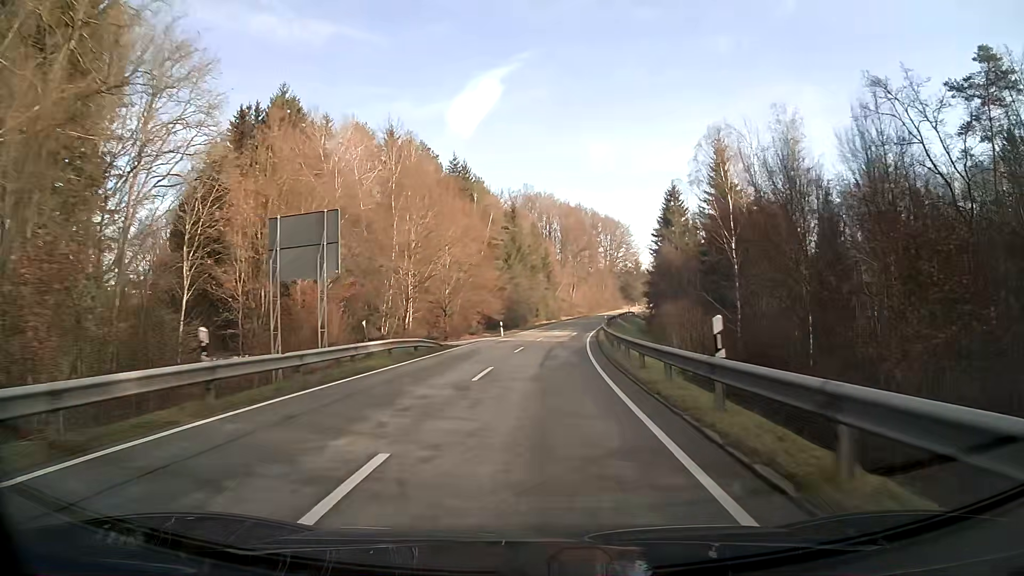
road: secondary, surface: asphalt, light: Day
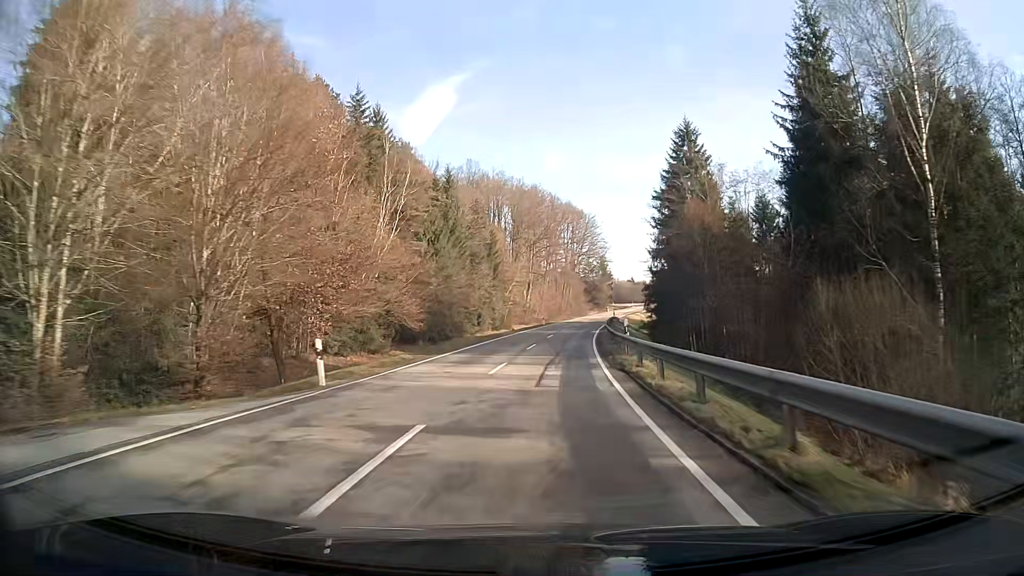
(+1.3, +35.0) m; +4°
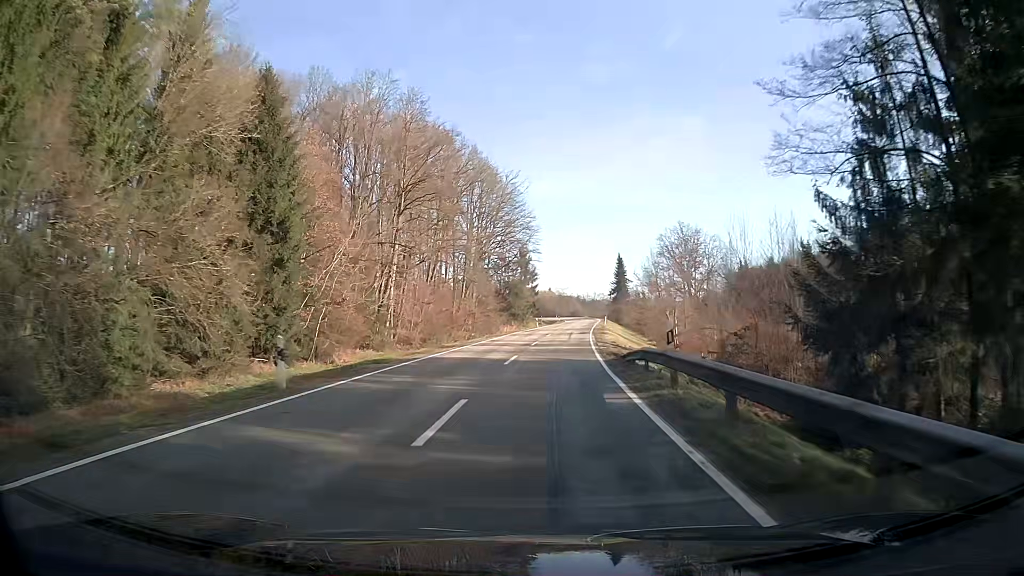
(+4.0, +58.7) m; +7°
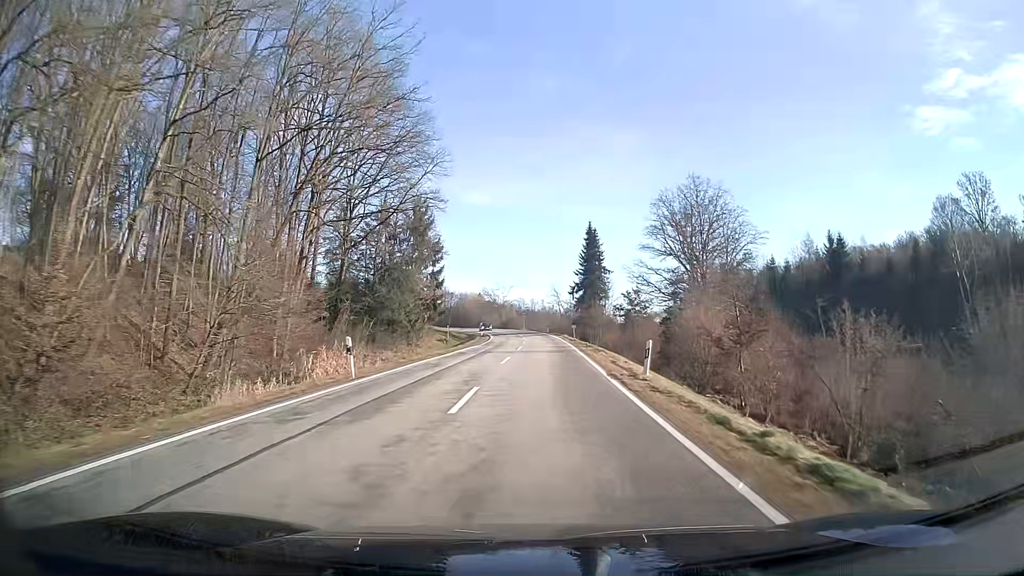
(+3.2, +58.5) m; +5°
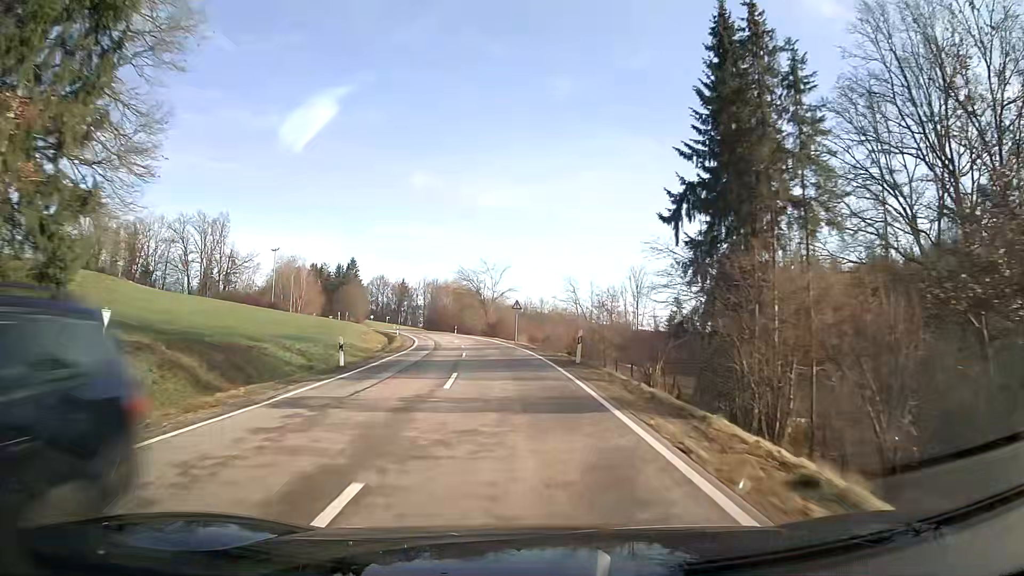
(+0.2, +57.8) m; -2°
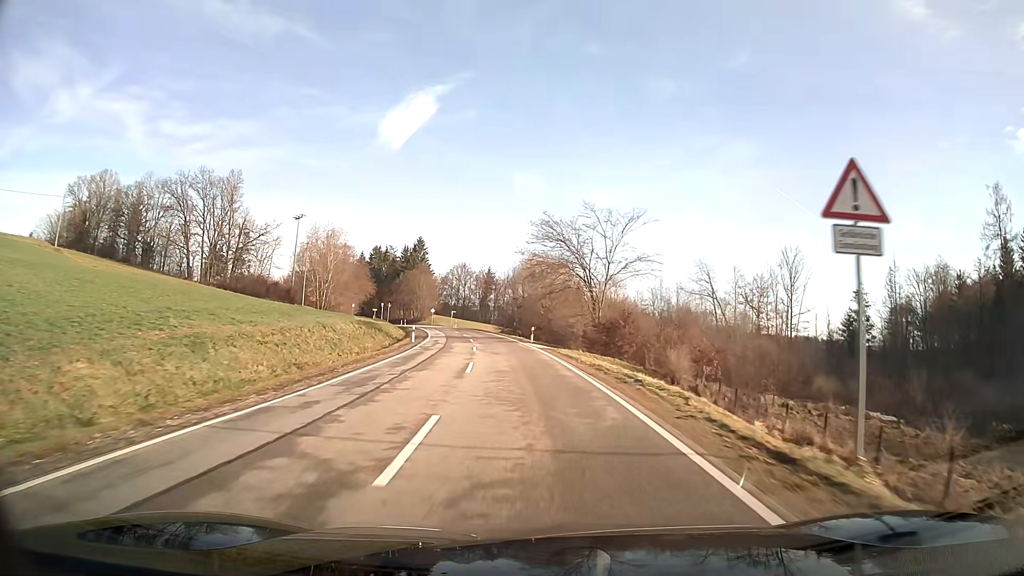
(-3.4, +45.5) m; -8°
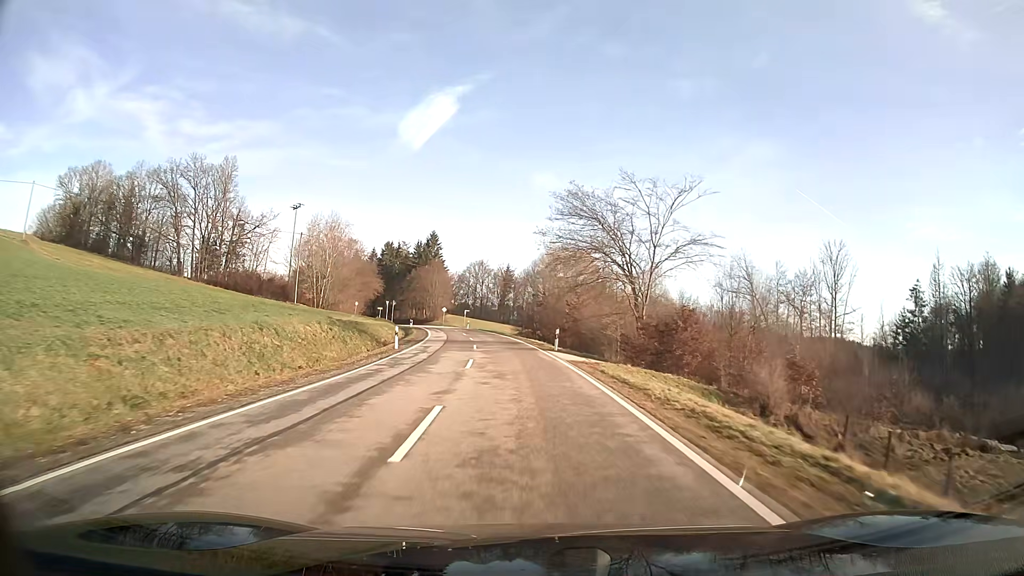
(-0.2, +11.4) m; -2°
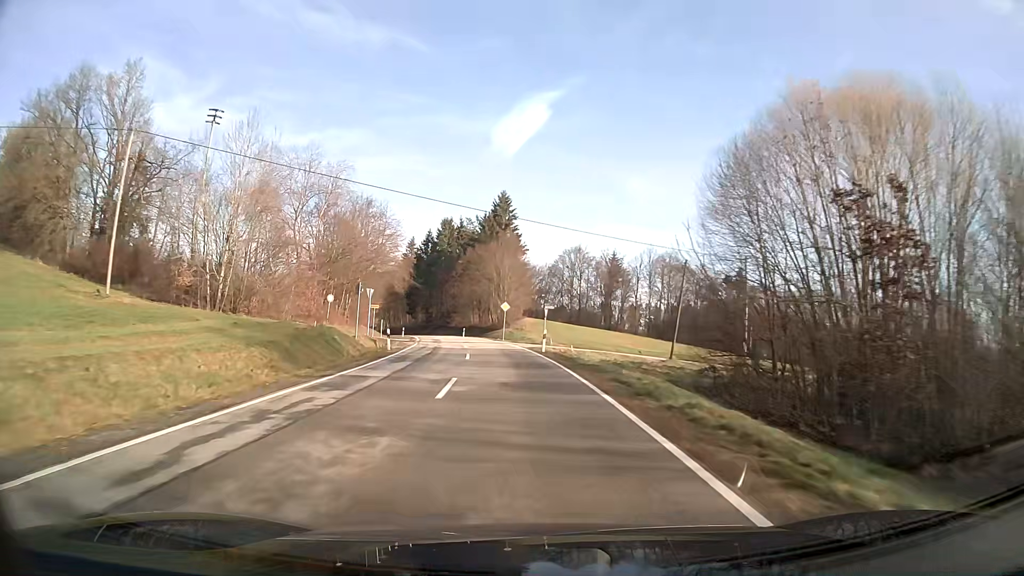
(-4.0, +56.4) m; -8°
